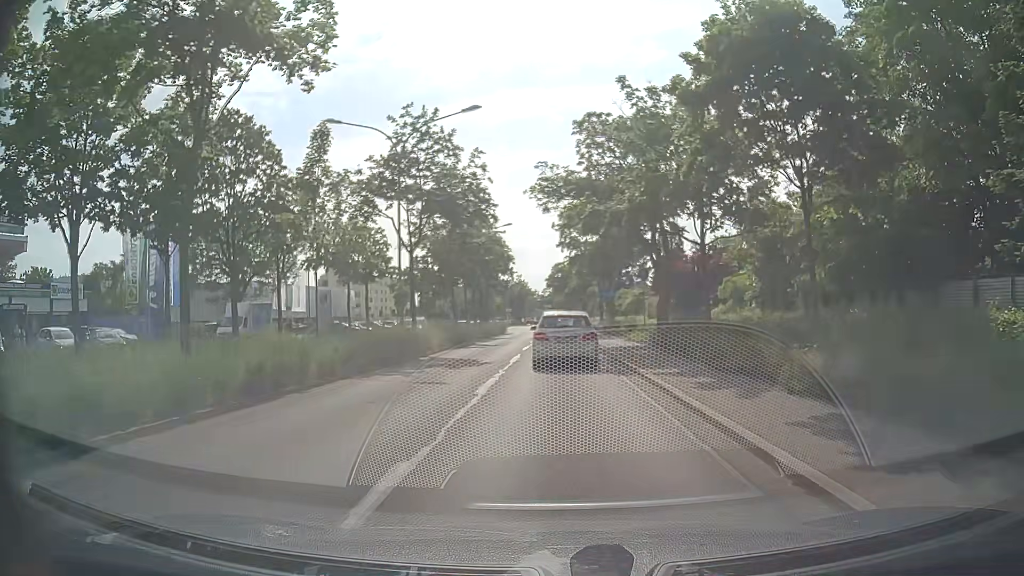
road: primary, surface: asphalt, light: Day
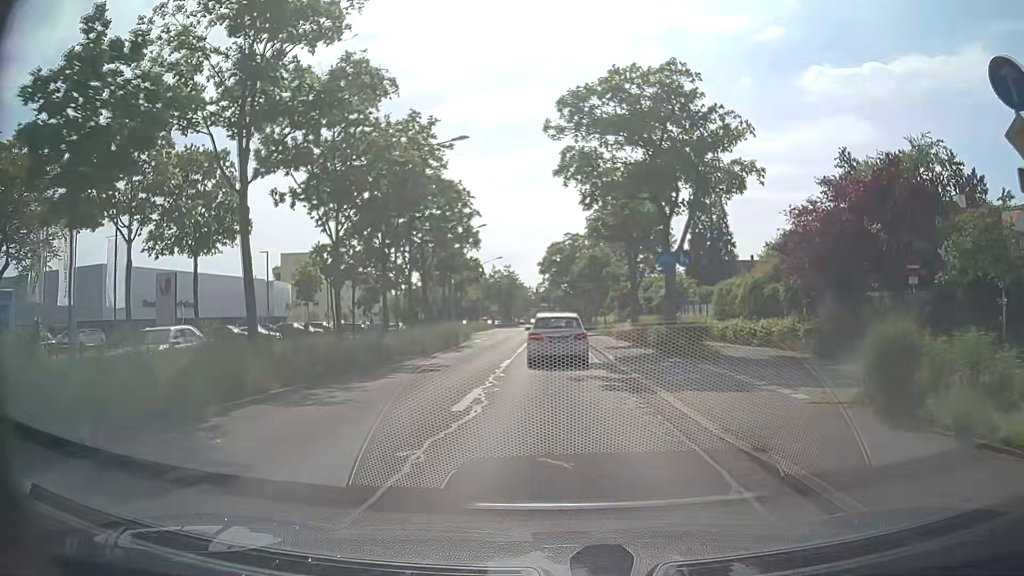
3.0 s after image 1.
(-0.3, +29.4) m; -1°
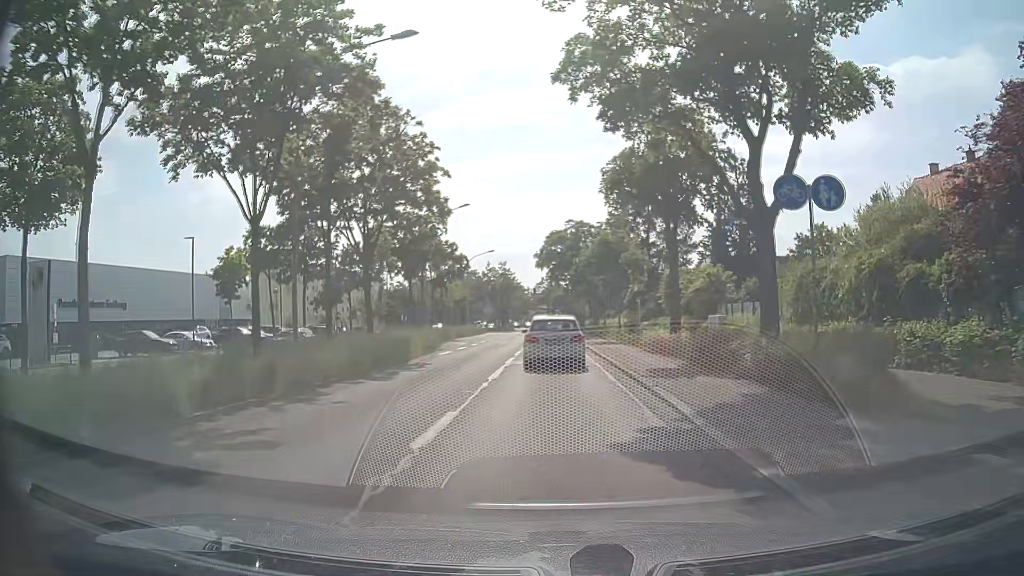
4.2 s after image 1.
(+0.1, +12.6) m; 0°
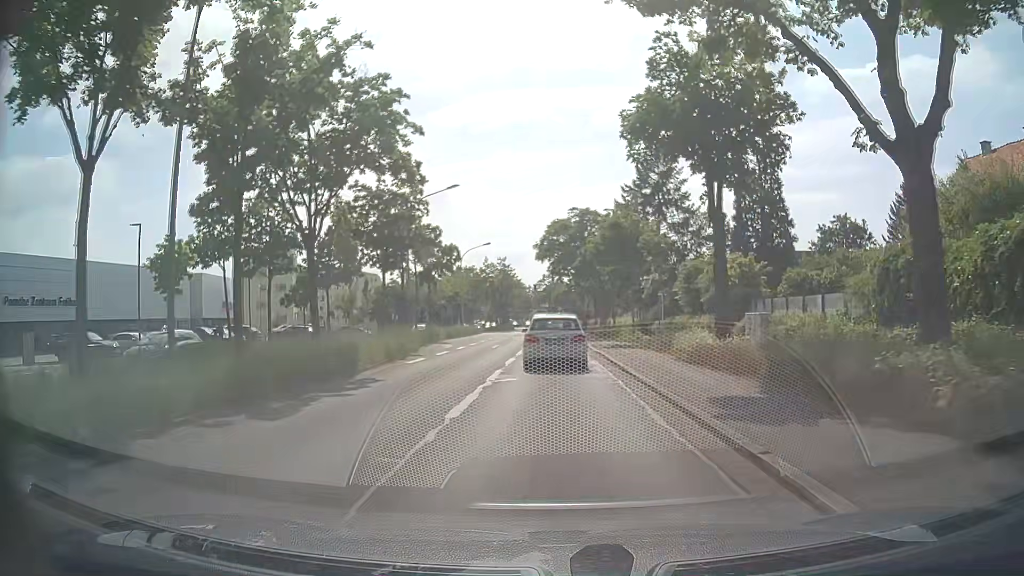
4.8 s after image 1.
(0.0, +6.8) m; 0°
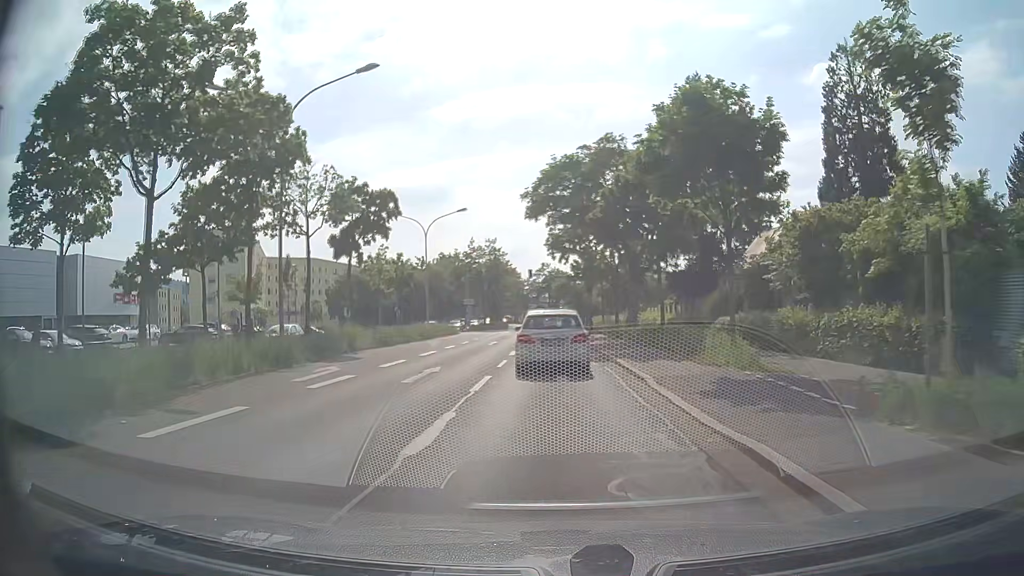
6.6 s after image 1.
(0.0, +20.8) m; 0°
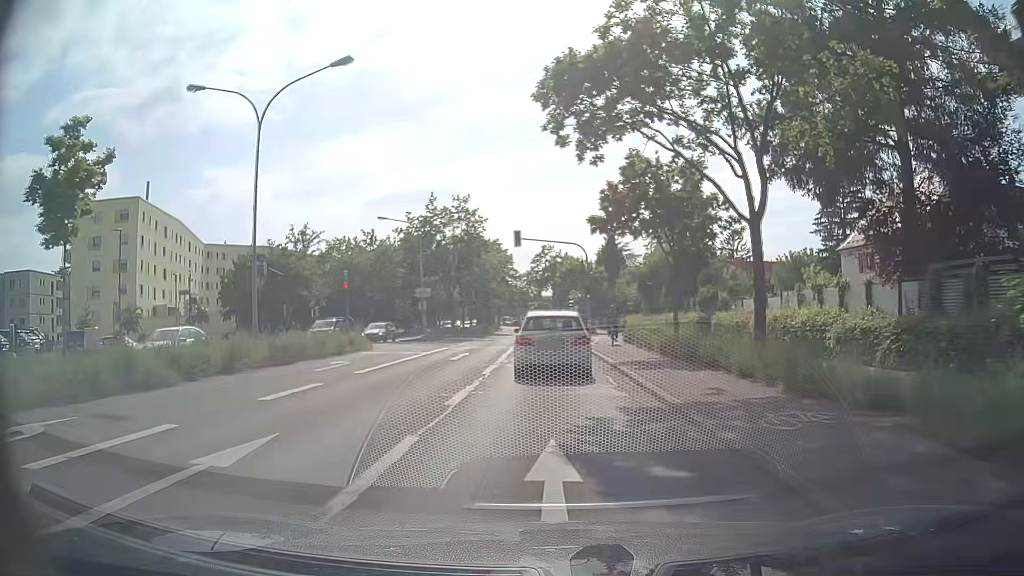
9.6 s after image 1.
(0.0, +31.9) m; -1°
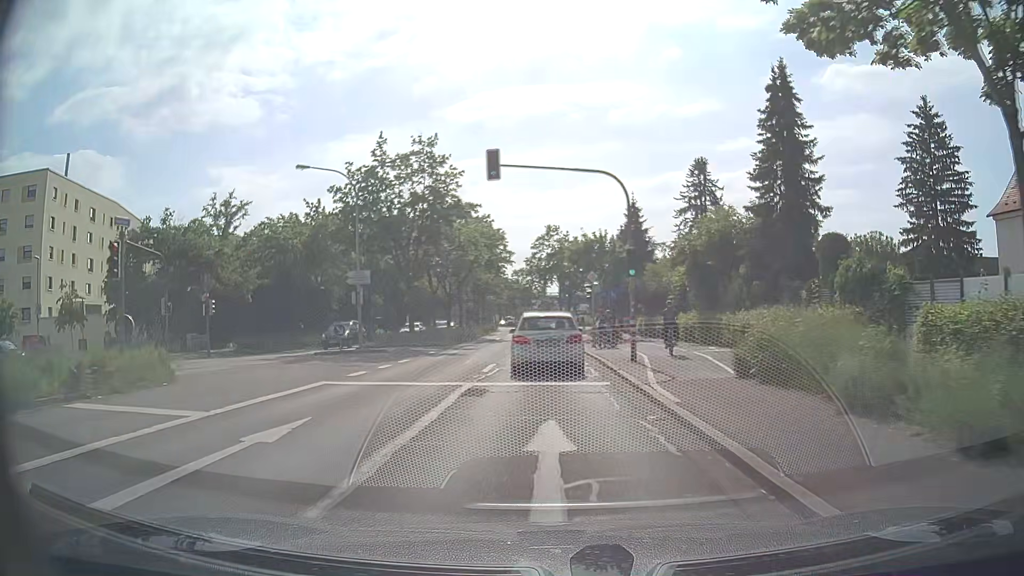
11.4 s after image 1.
(0.0, +18.9) m; 0°
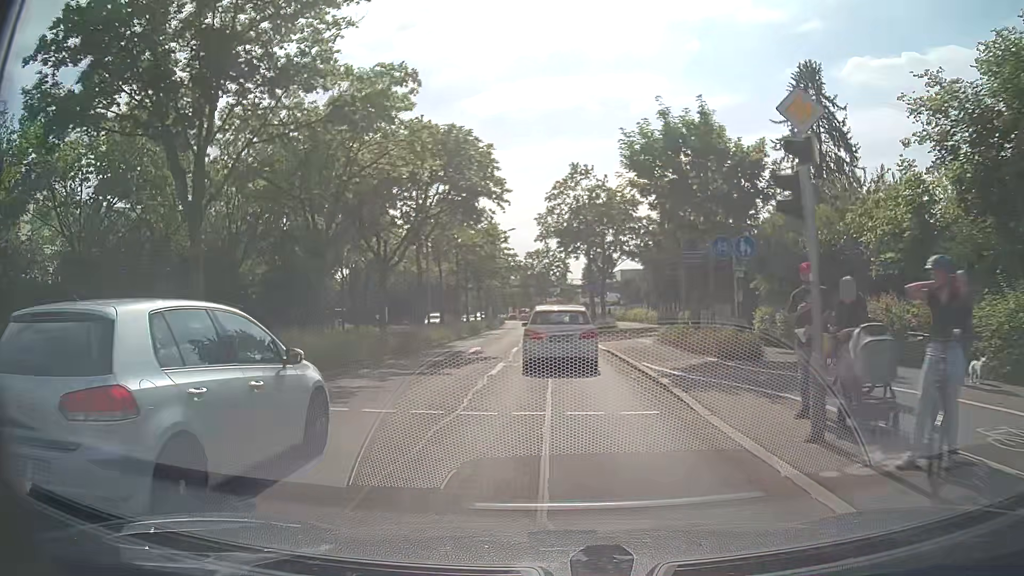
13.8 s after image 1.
(-0.6, +26.3) m; -2°
(0, +10) (0, +20) (-1, +30) (-1, +40) (-2, +50) (-3, +60) (-3, +70) (-4, +80) (-4, +90) (-5, +100) m
